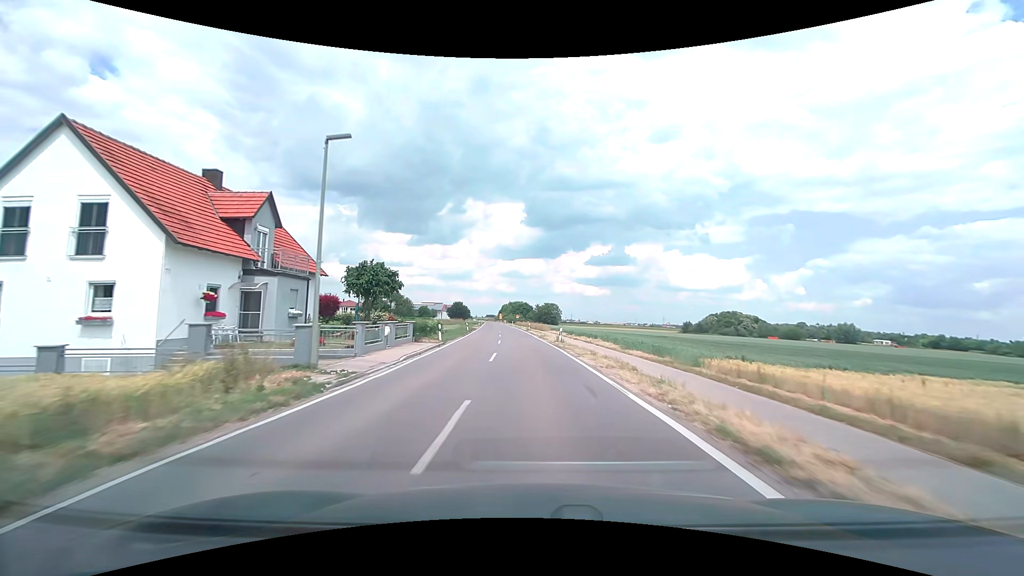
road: tertiary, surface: asphalt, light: Day
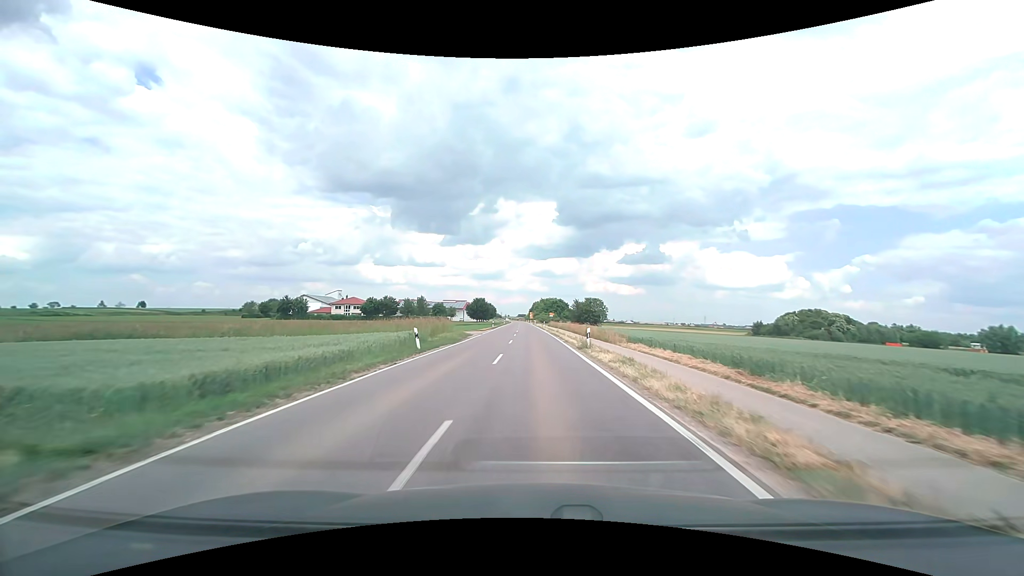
(-1.4, +38.1) m; -4°
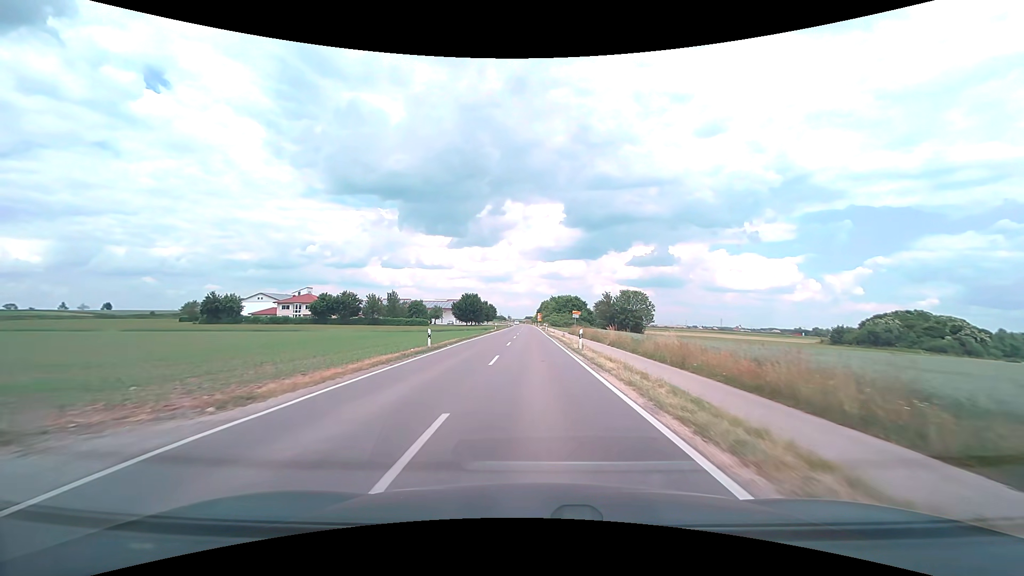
(-0.7, +47.5) m; -1°
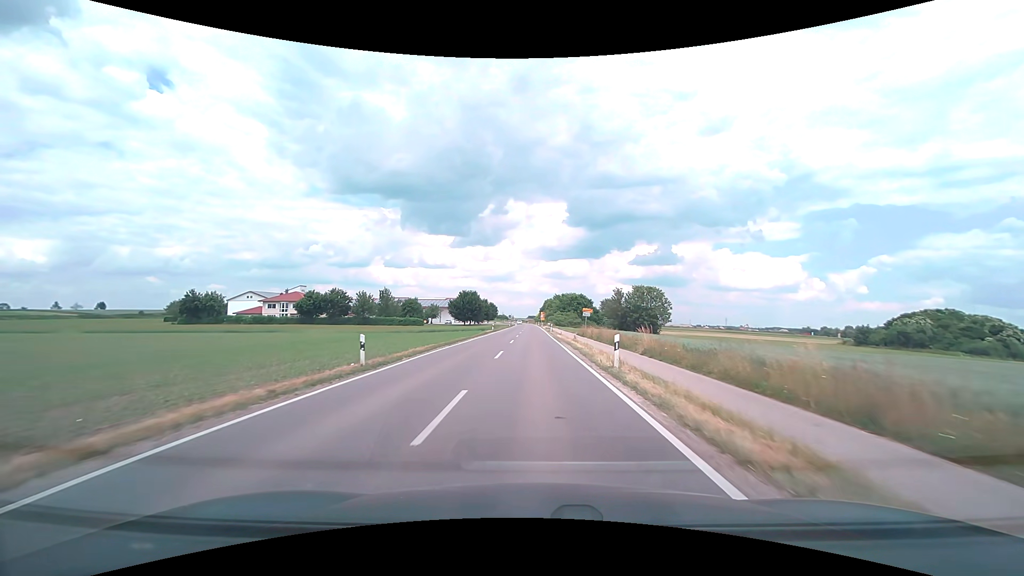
(0.0, +9.8) m; 0°
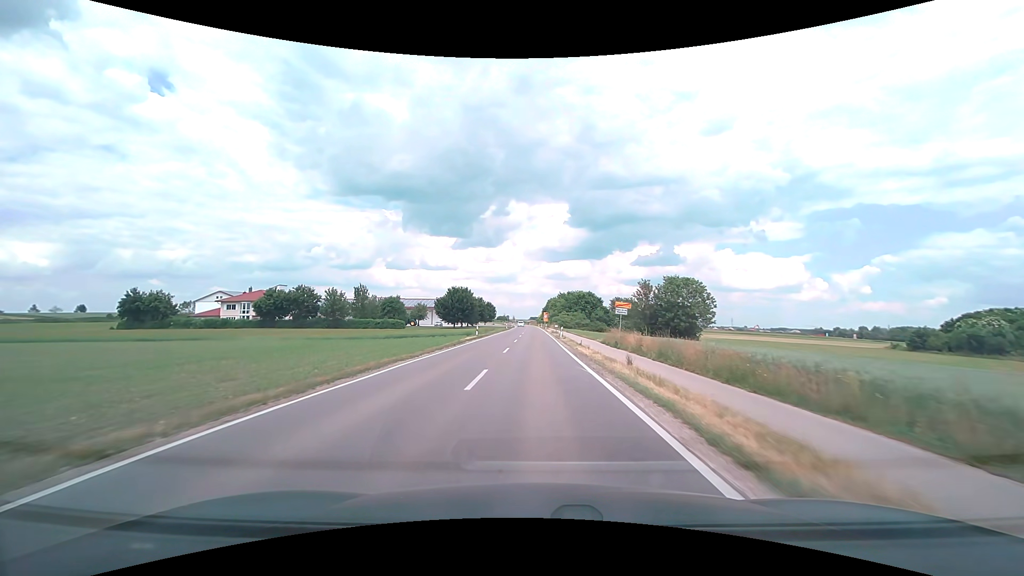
(-0.1, +19.8) m; 0°
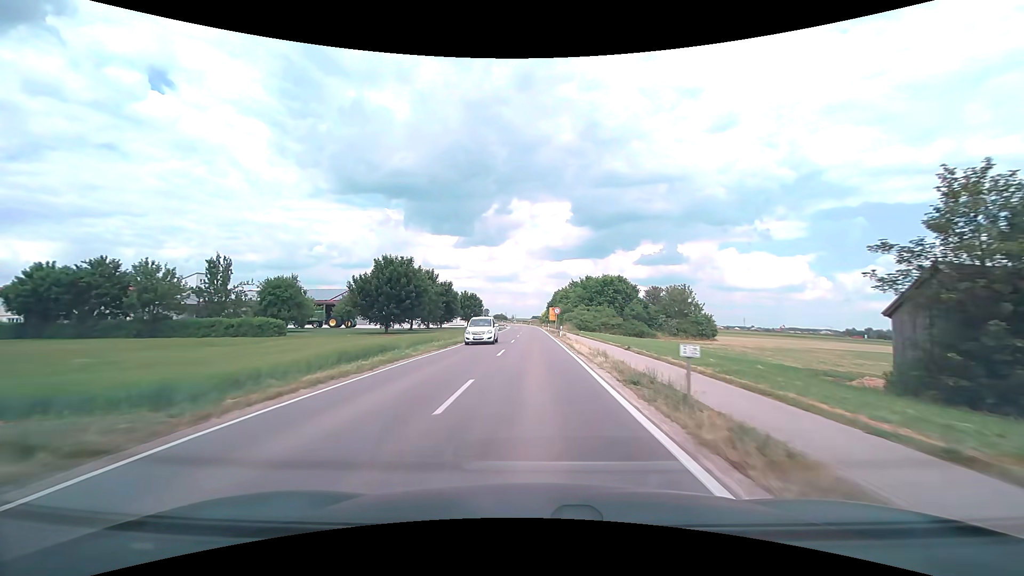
(0.0, +50.8) m; 0°
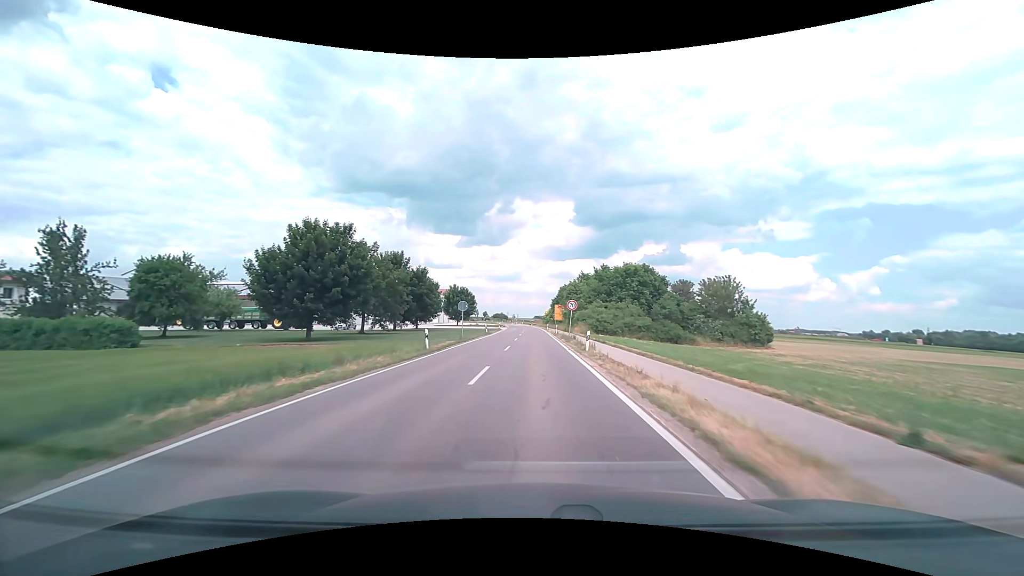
(0.0, +20.8) m; 0°
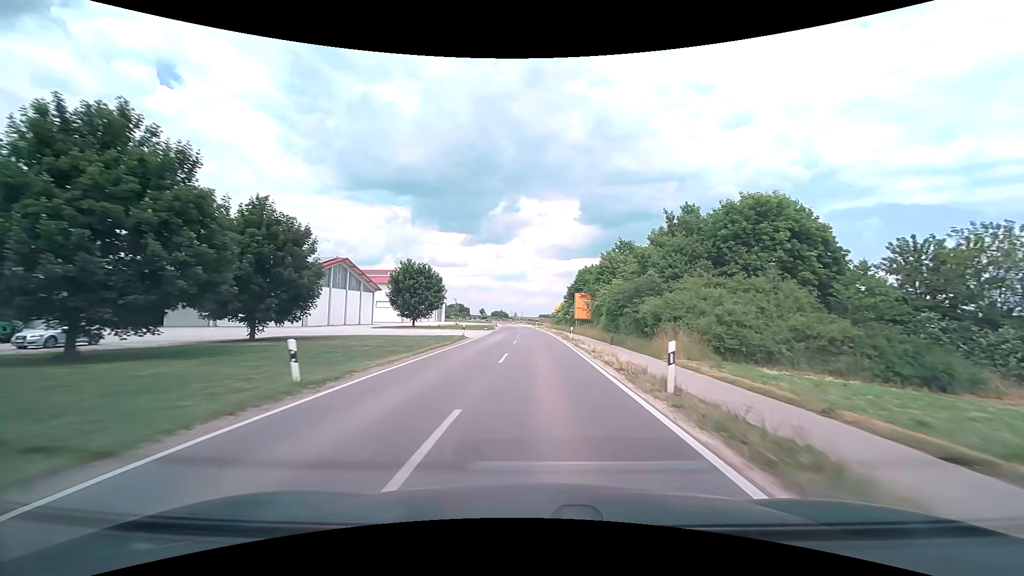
(-0.2, +43.3) m; -1°
(0, +10) (0, +20) (0, +30) (0, +40) (0, +50) (-1, +60) (-1, +70) (-1, +80) (-2, +90) (-2, +100) m
